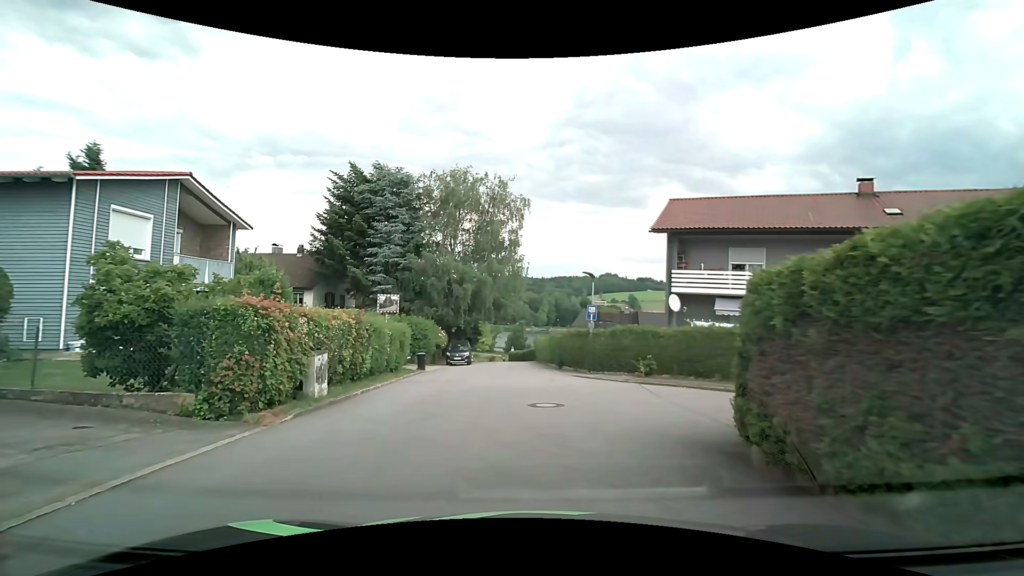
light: Day
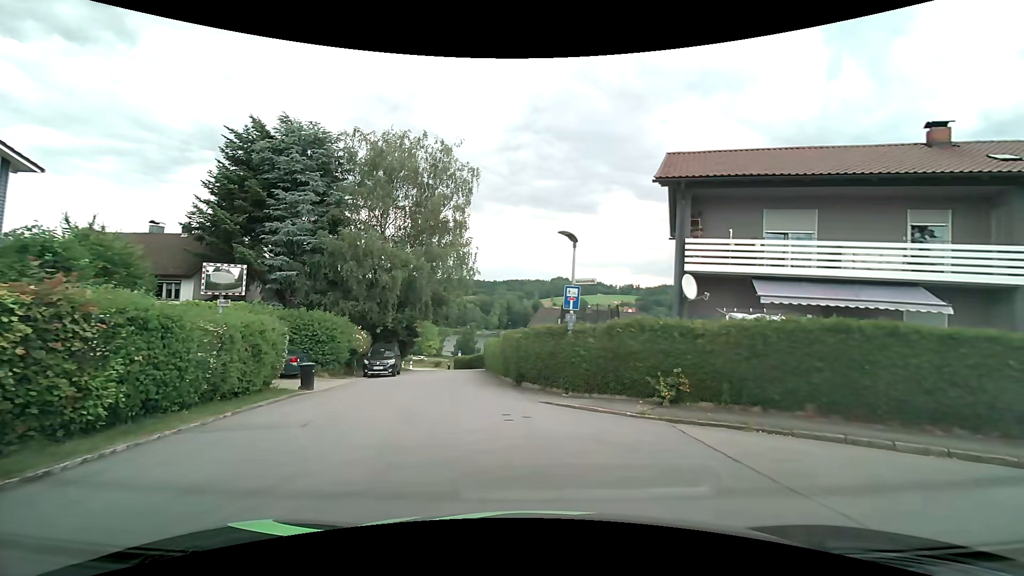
(+0.2, +8.3) m; +6°
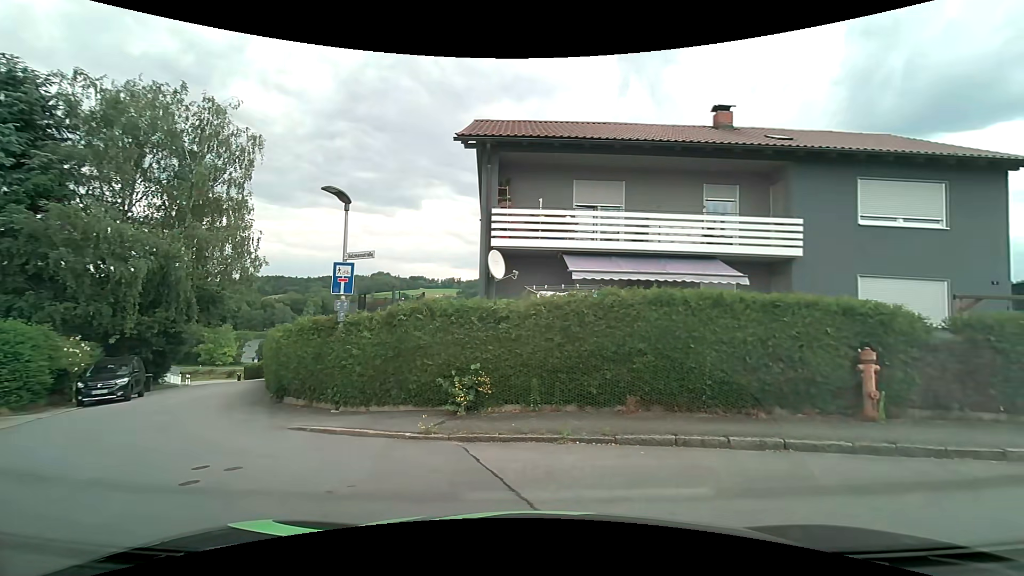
(+0.5, +3.1) m; +20°
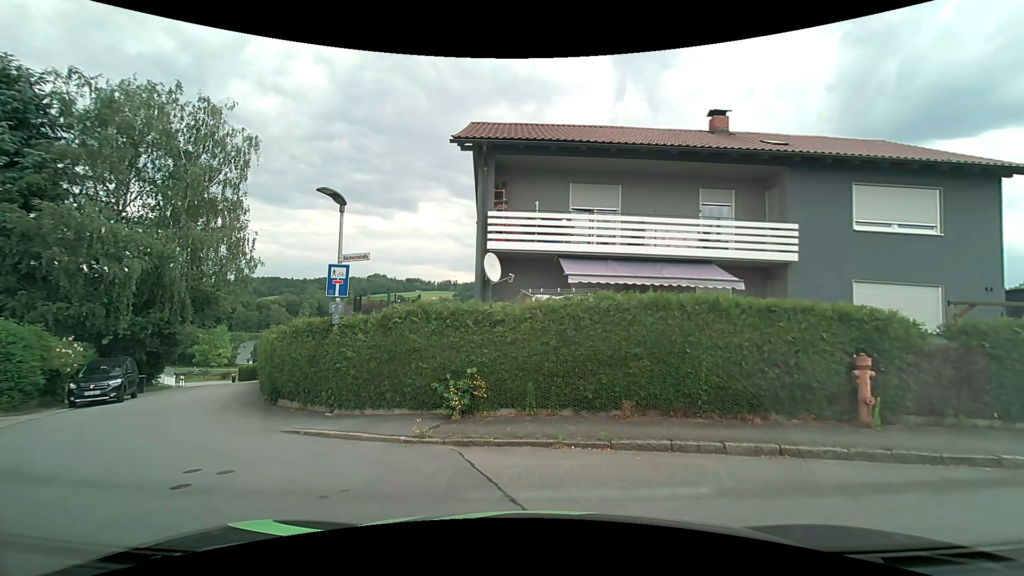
(0.0, +0.2) m; 0°
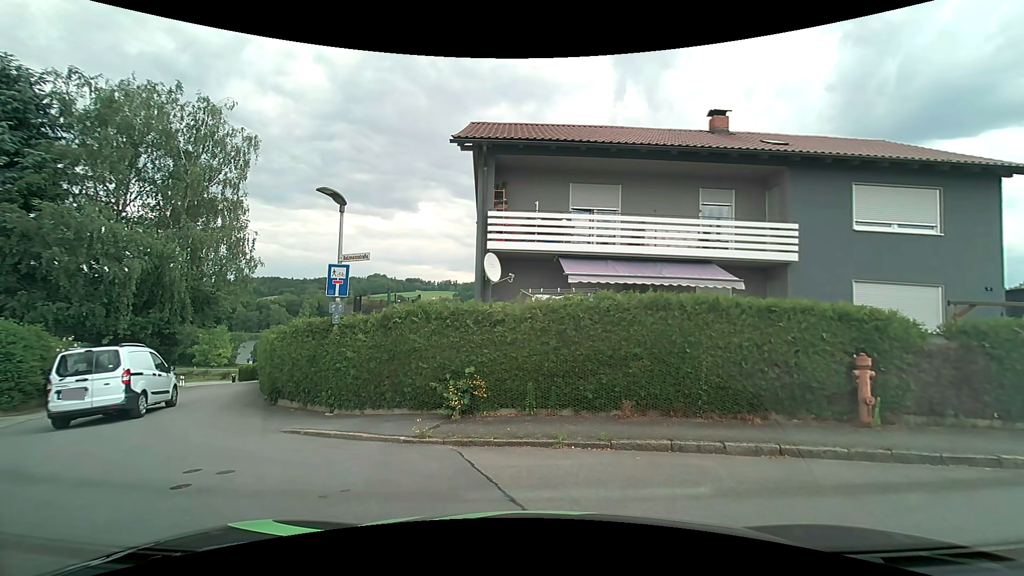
(0.0, 0.0) m; 0°
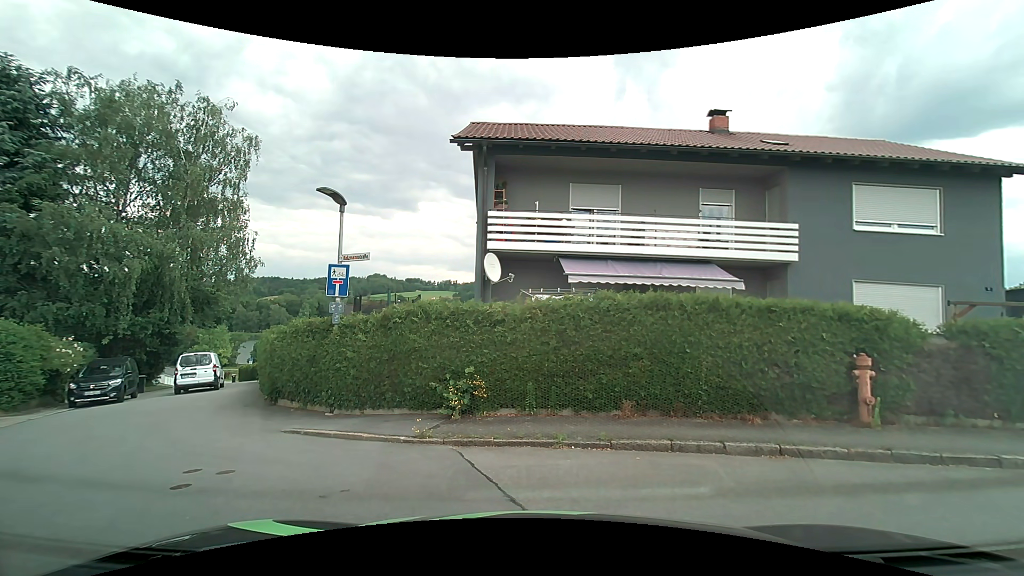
(0.0, 0.0) m; 0°
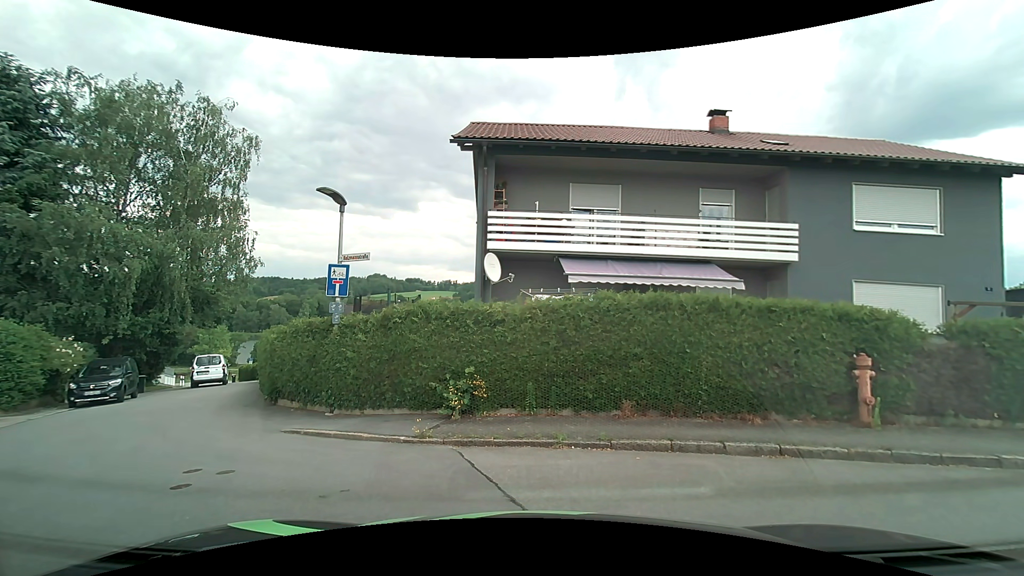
(0.0, 0.0) m; 0°
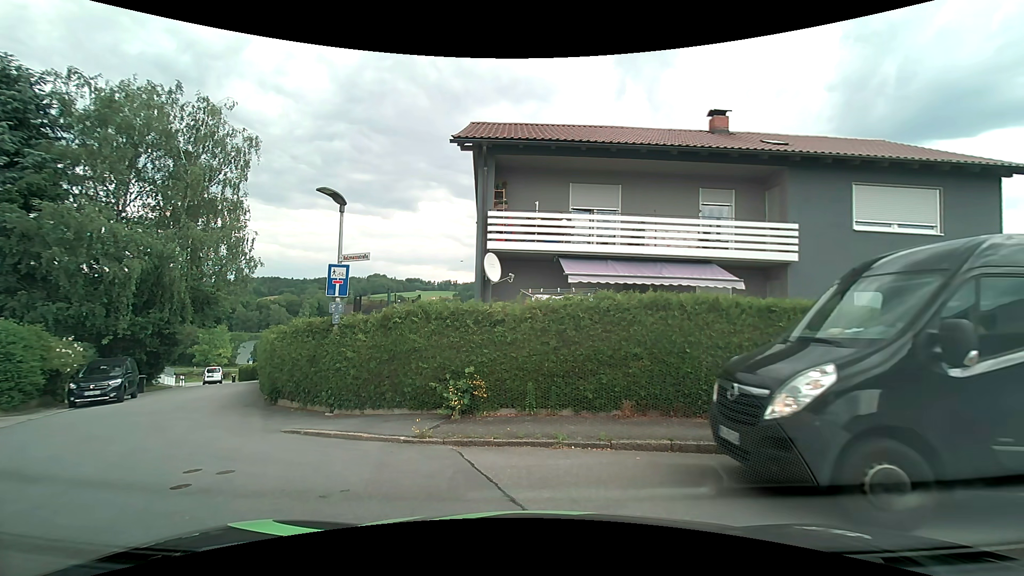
(0.0, 0.0) m; 0°
